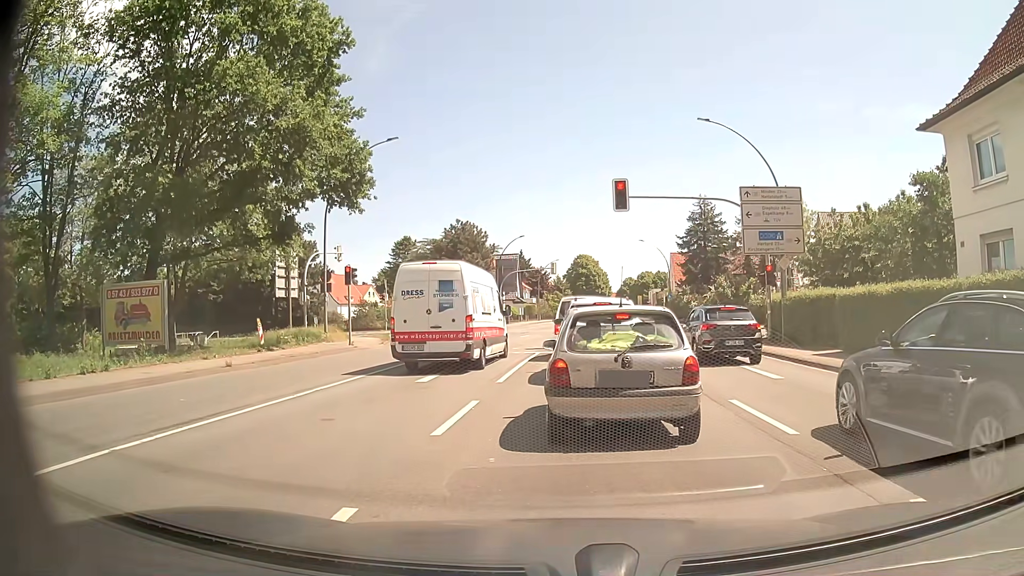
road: primary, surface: asphalt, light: Day
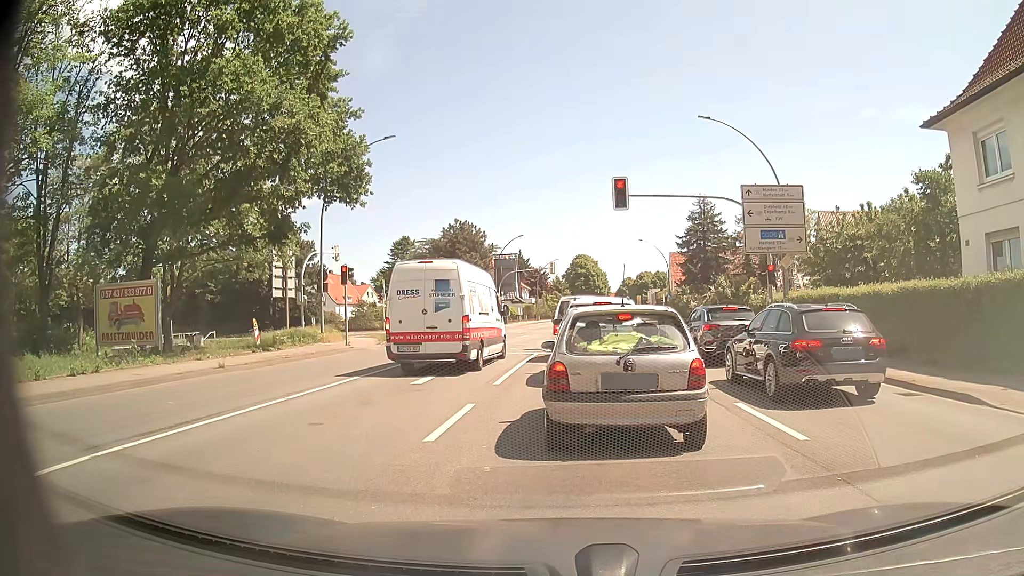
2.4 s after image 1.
(0.0, +0.4) m; 0°
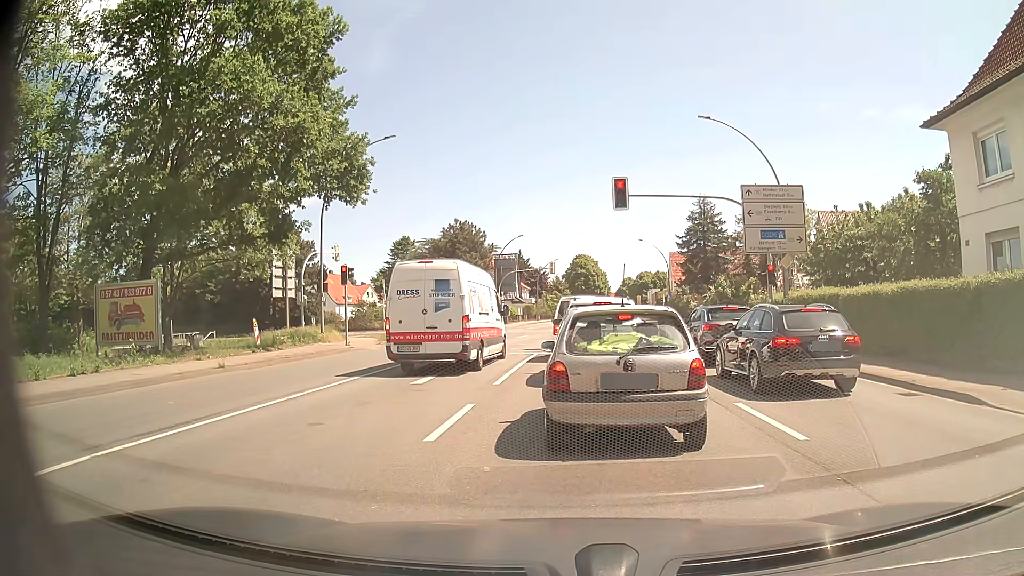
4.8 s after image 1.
(0.0, 0.0) m; 0°
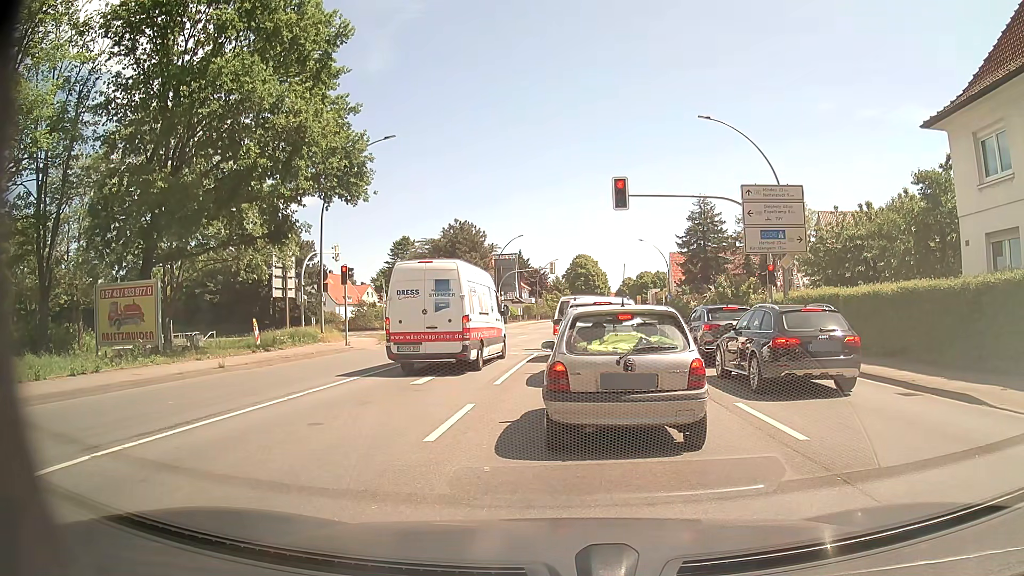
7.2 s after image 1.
(0.0, 0.0) m; 0°
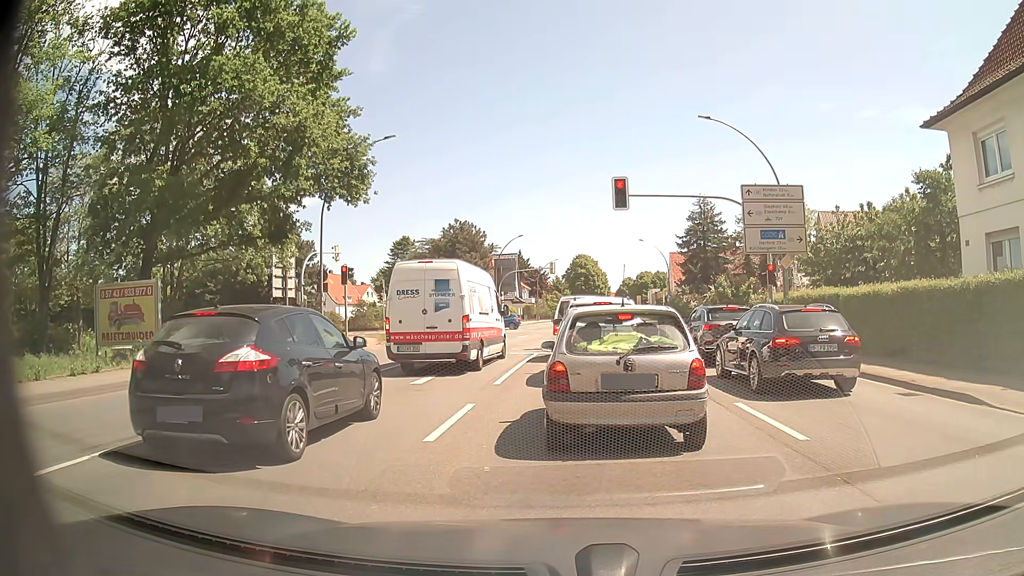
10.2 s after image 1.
(0.0, 0.0) m; 0°
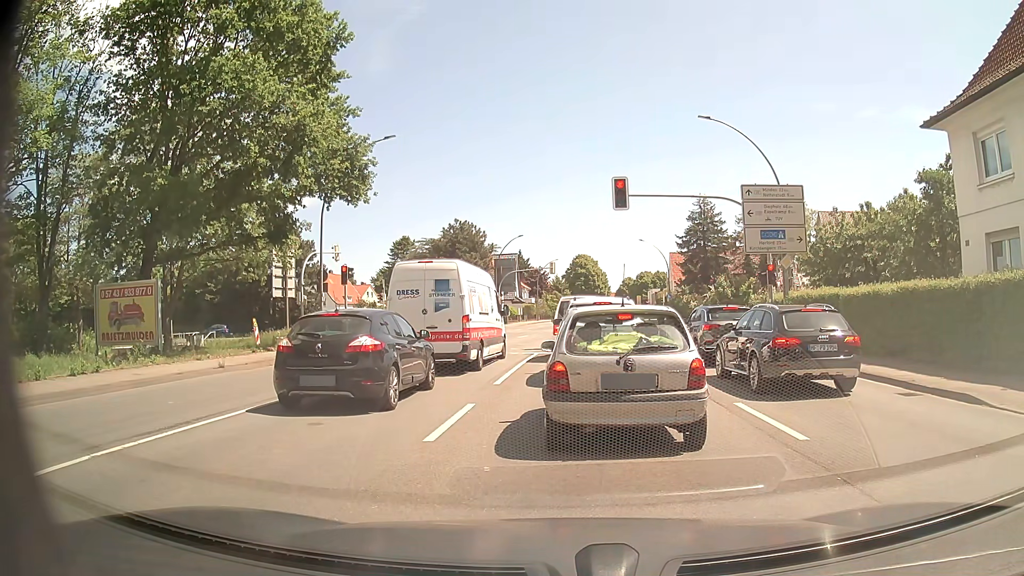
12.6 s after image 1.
(0.0, 0.0) m; 0°
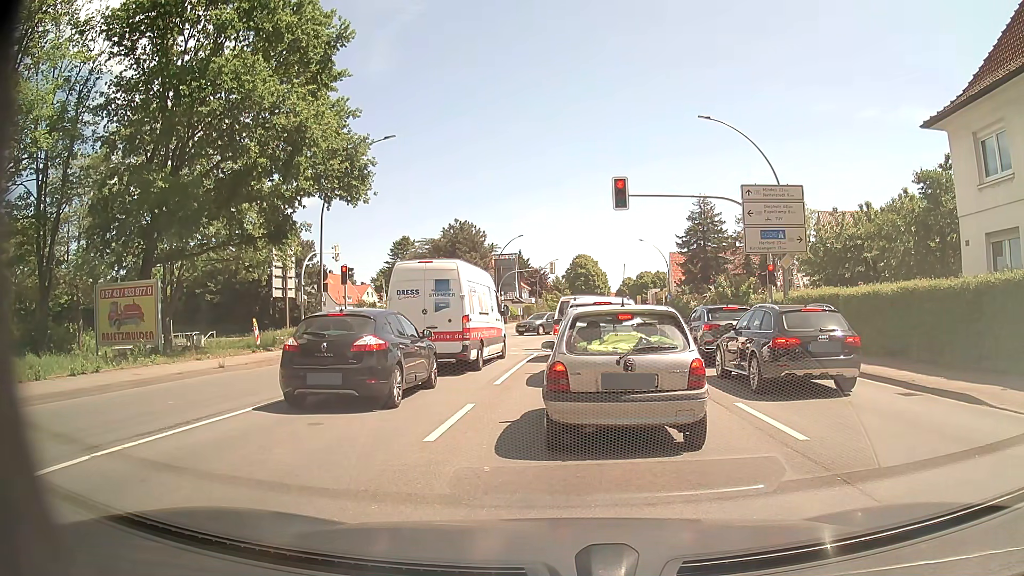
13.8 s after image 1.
(0.0, 0.0) m; 0°
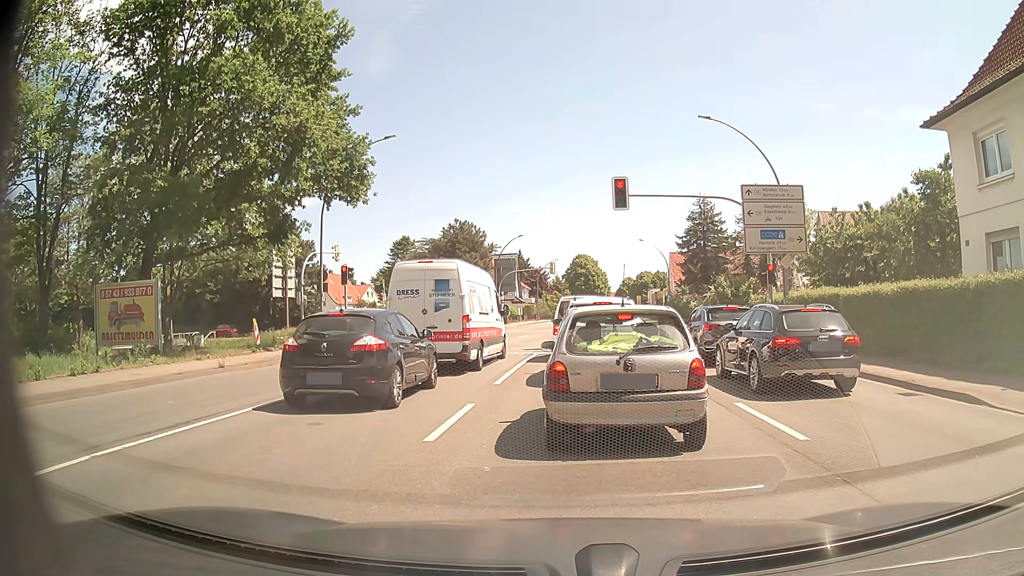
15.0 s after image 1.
(0.0, 0.0) m; 0°
(0, +10) (0, +20) (0, +30) (+2, +40) (+3, +50) (+4, +60) (+5, +70) (+6, +80) (+7, +90) (+7, +100) m
